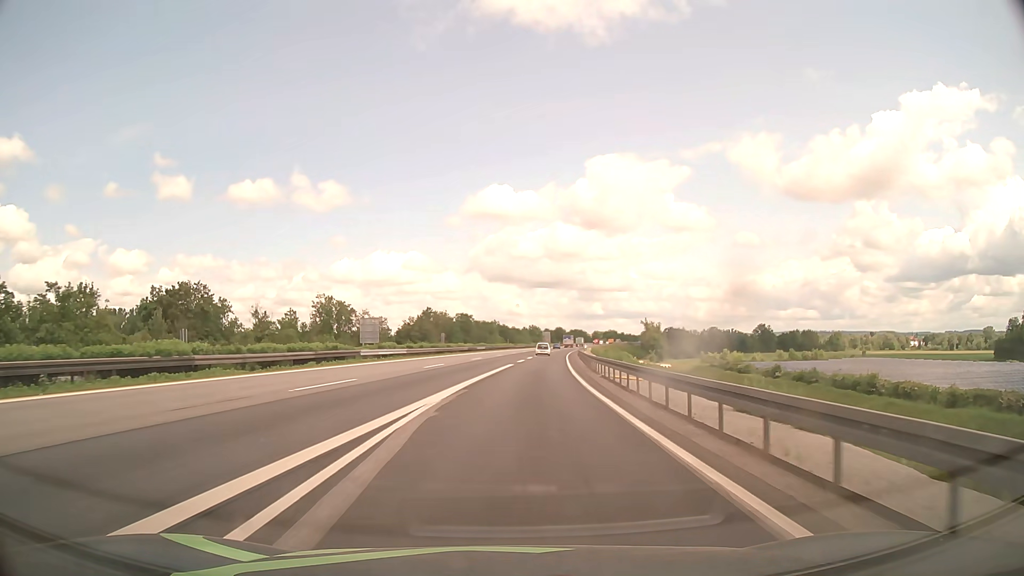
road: motorway_link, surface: asphalt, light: Day
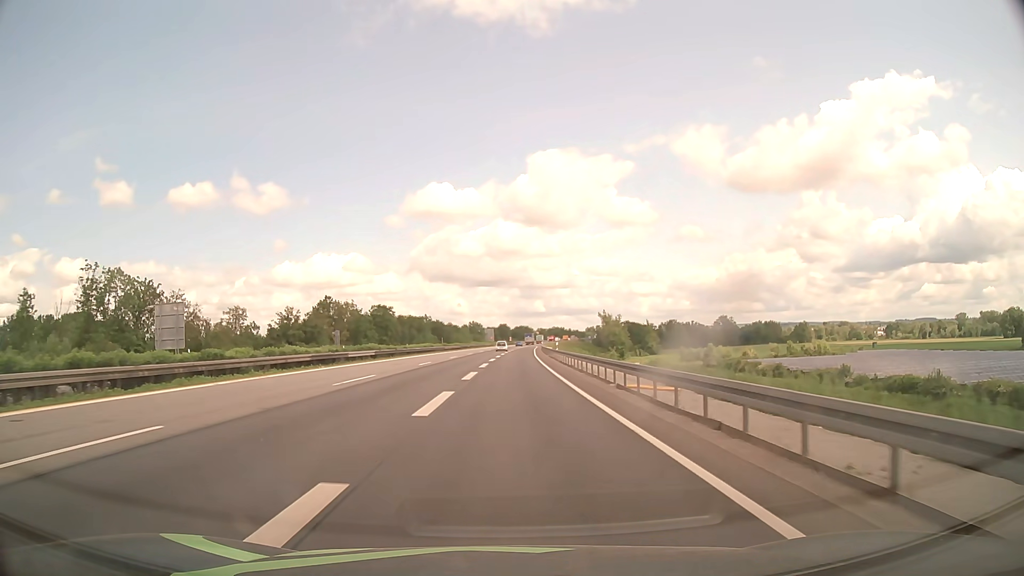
(+2.5, +49.2) m; +5°
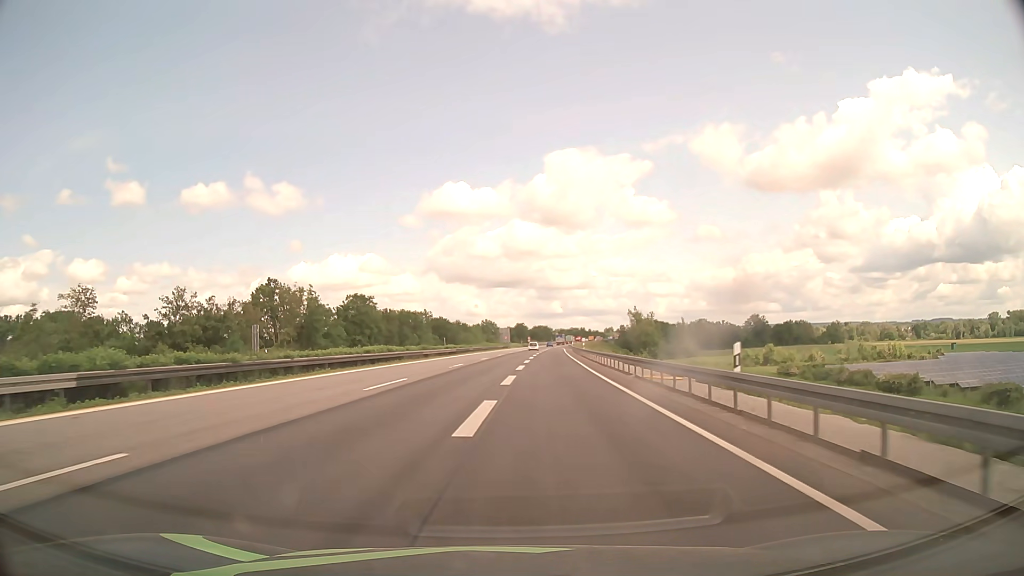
(-0.3, +38.6) m; -1°
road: motorway
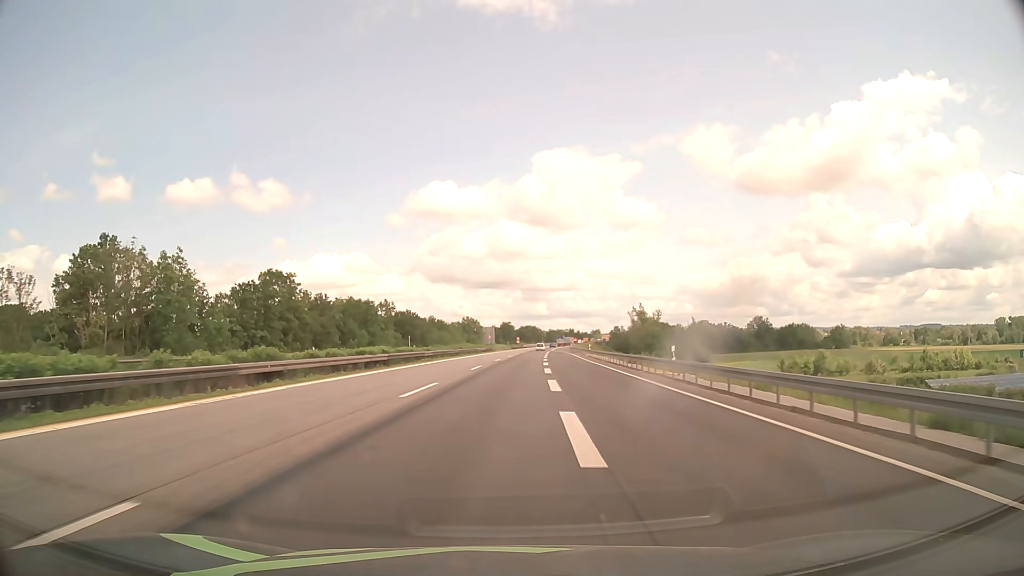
(0.0, +38.4) m; +1°
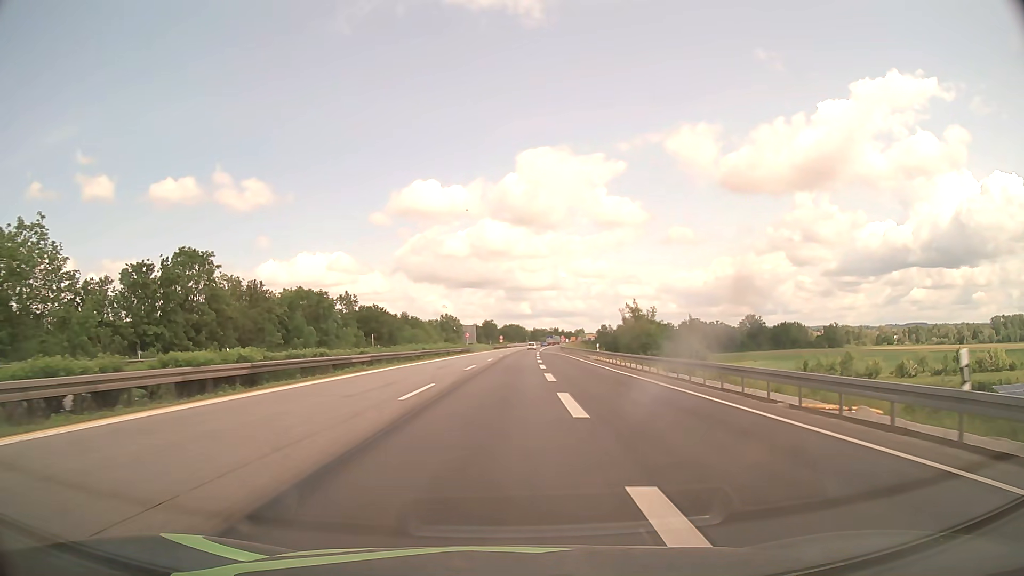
(+0.3, +19.2) m; +1°
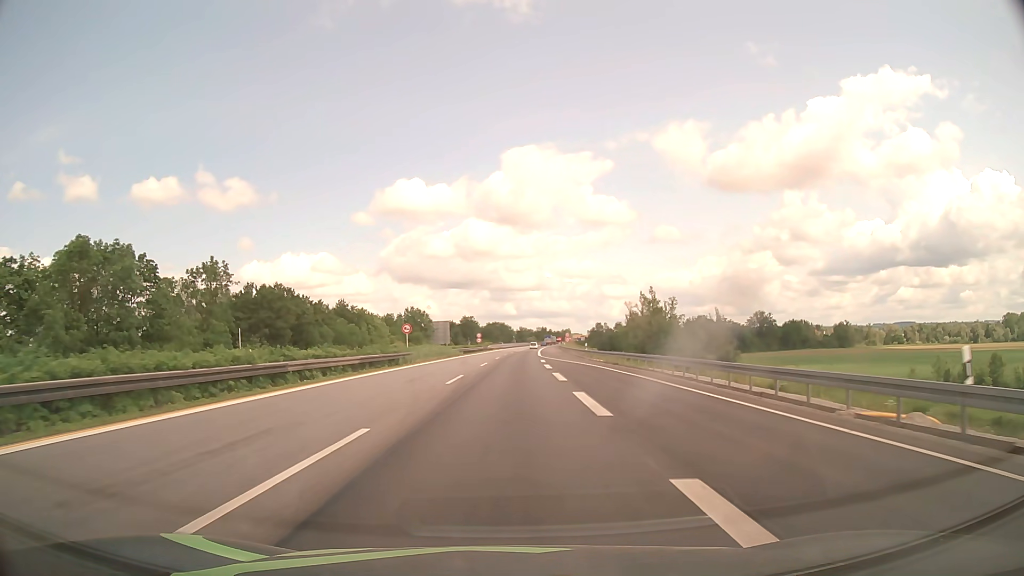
(+0.8, +47.9) m; +1°
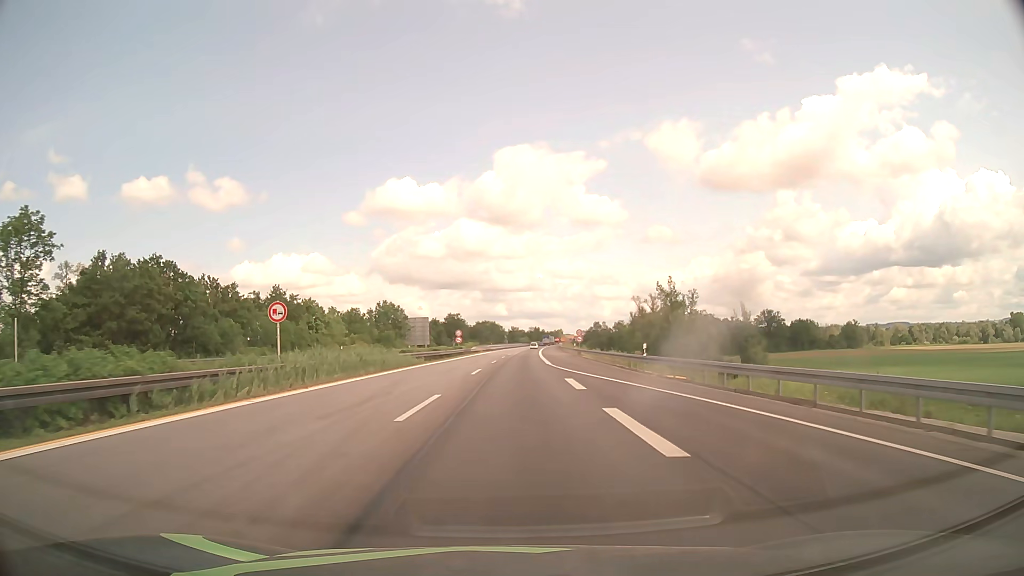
(+0.2, +28.7) m; +1°
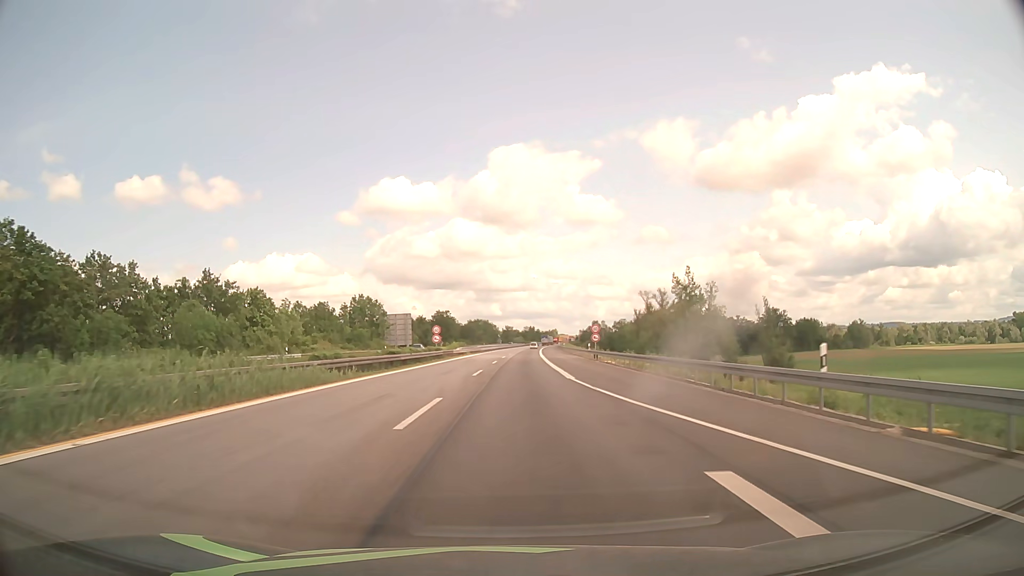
(+0.1, +19.1) m; 0°
(0, +10) (0, +20) (0, +30) (0, +40) (+1, +50) (+1, +60) (+1, +70) (+2, +80) (+2, +90) (+3, +100) m
